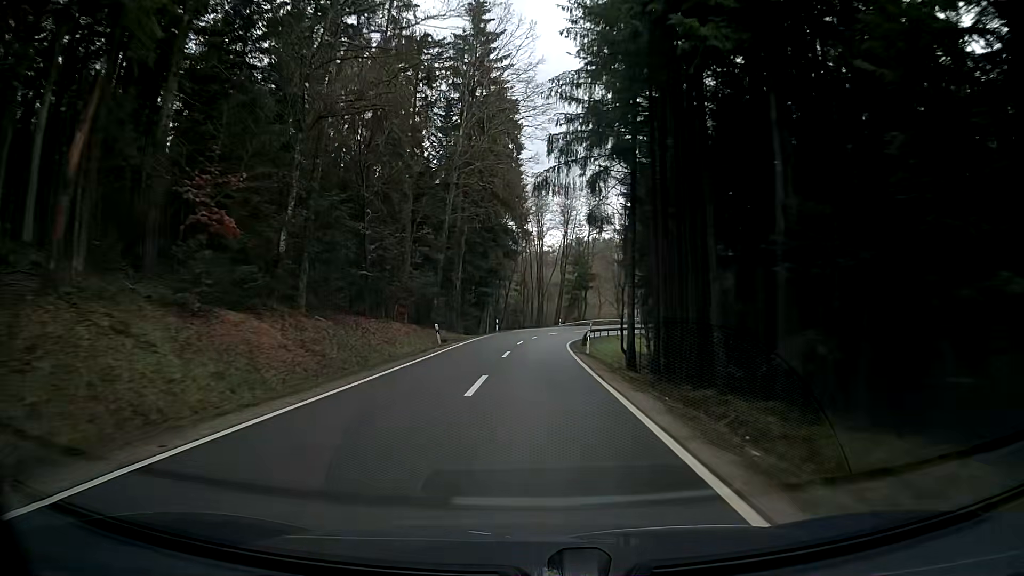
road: tertiary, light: Day
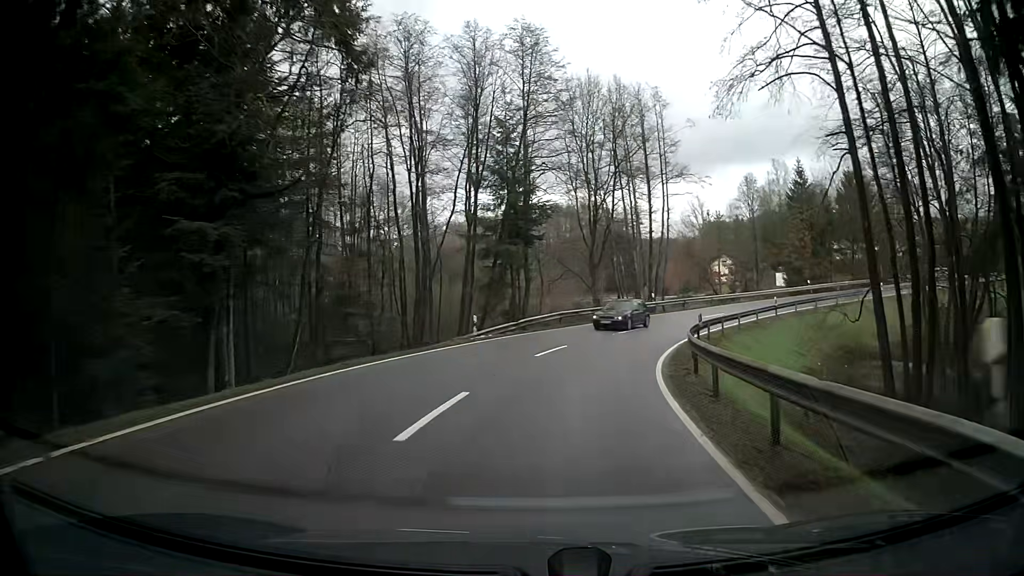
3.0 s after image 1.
(+2.7, +51.9) m; +11°
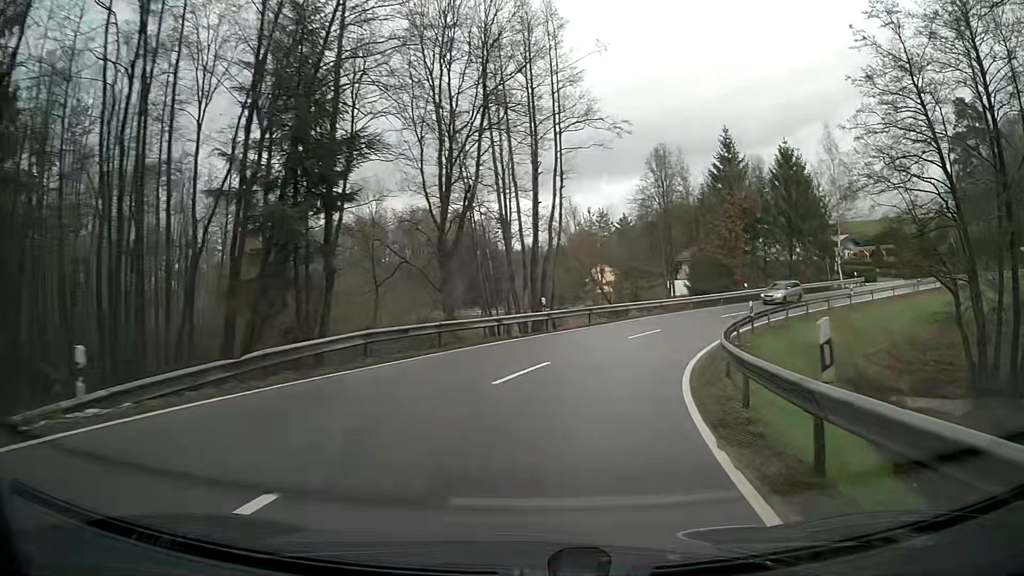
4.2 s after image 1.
(+1.7, +17.6) m; +12°
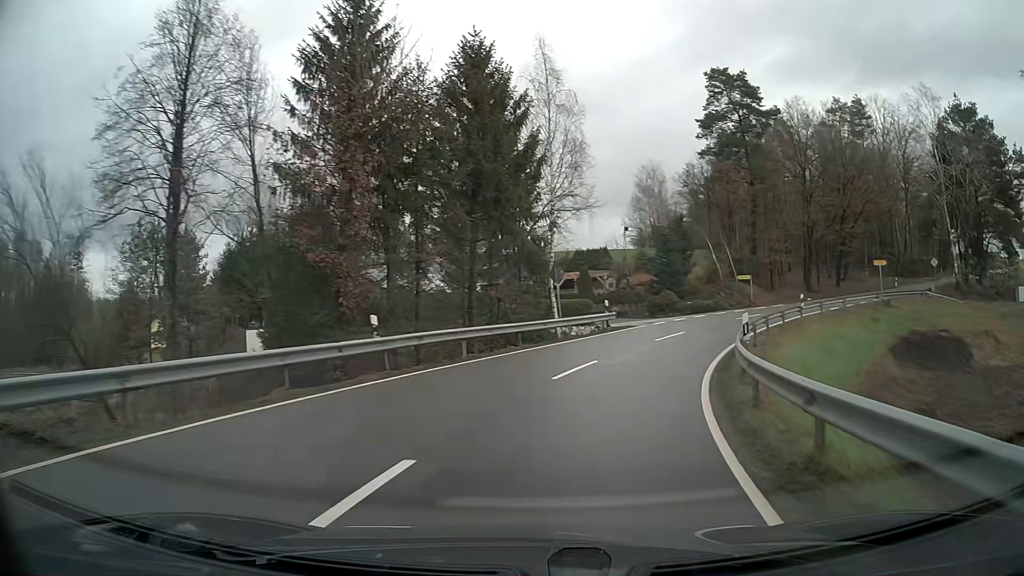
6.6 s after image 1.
(+9.1, +31.5) m; +33°
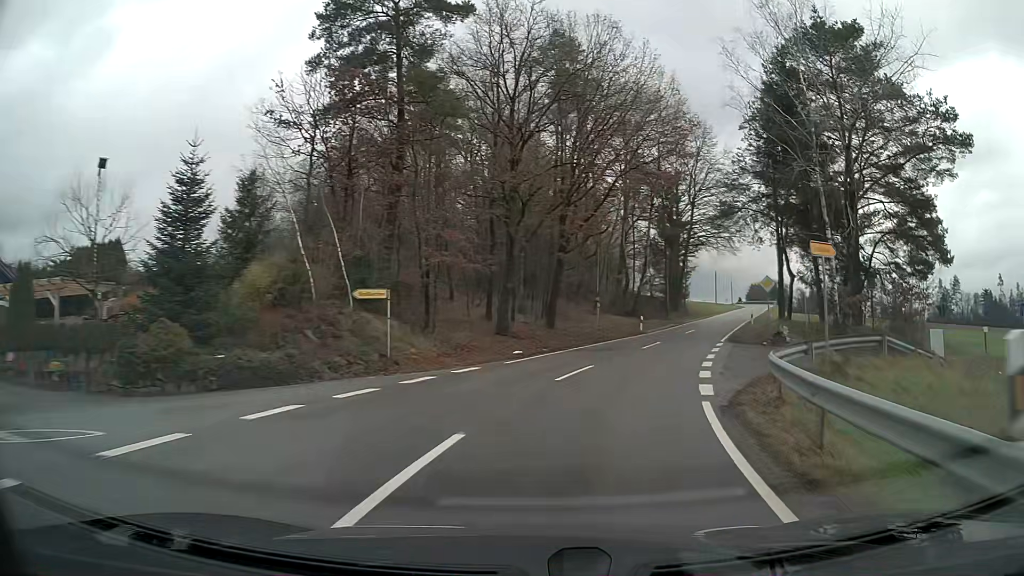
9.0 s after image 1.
(+9.1, +30.7) m; +32°
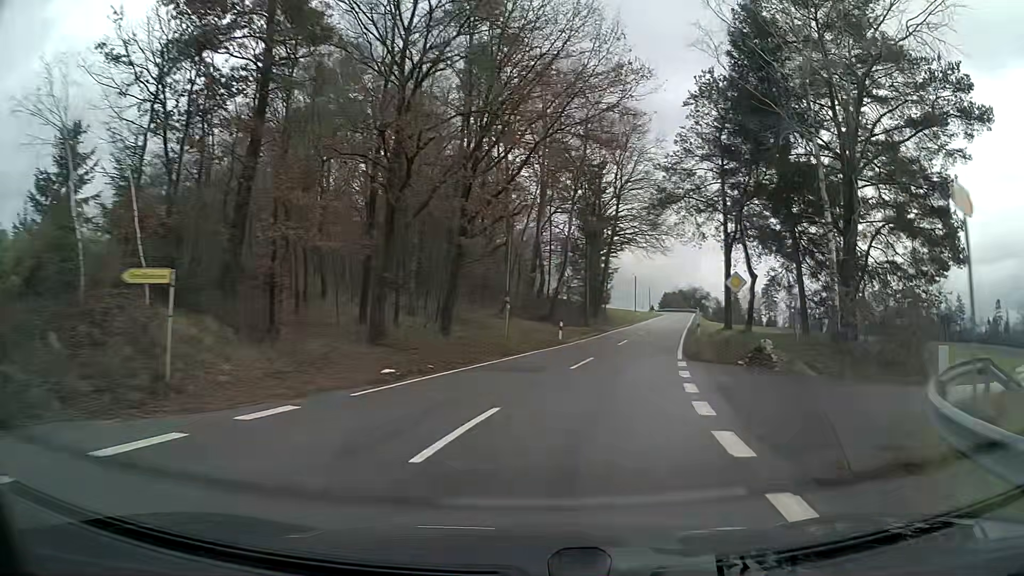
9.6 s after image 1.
(+0.5, +8.3) m; +7°
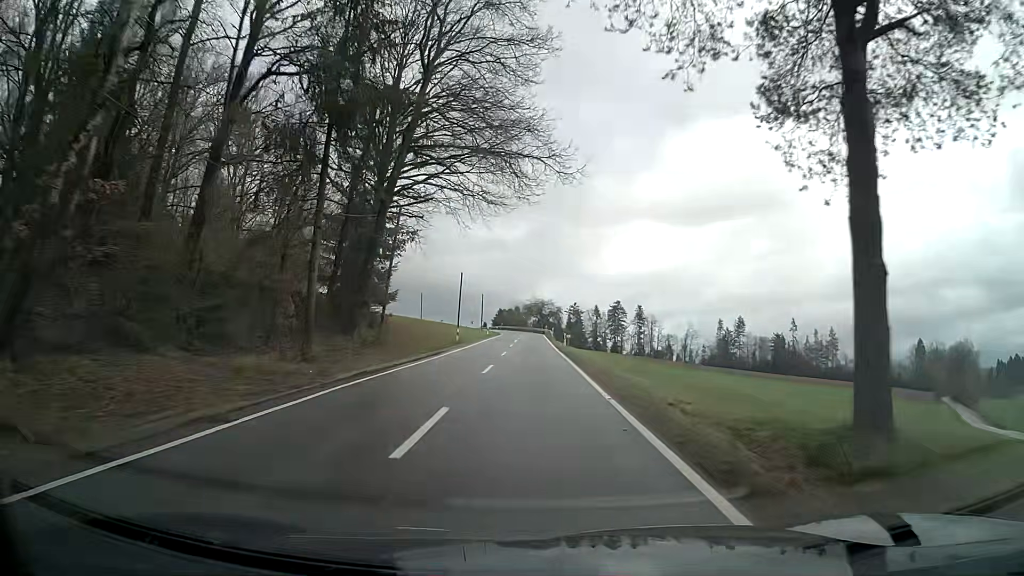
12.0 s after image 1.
(+5.3, +34.9) m; +12°
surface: asphalt
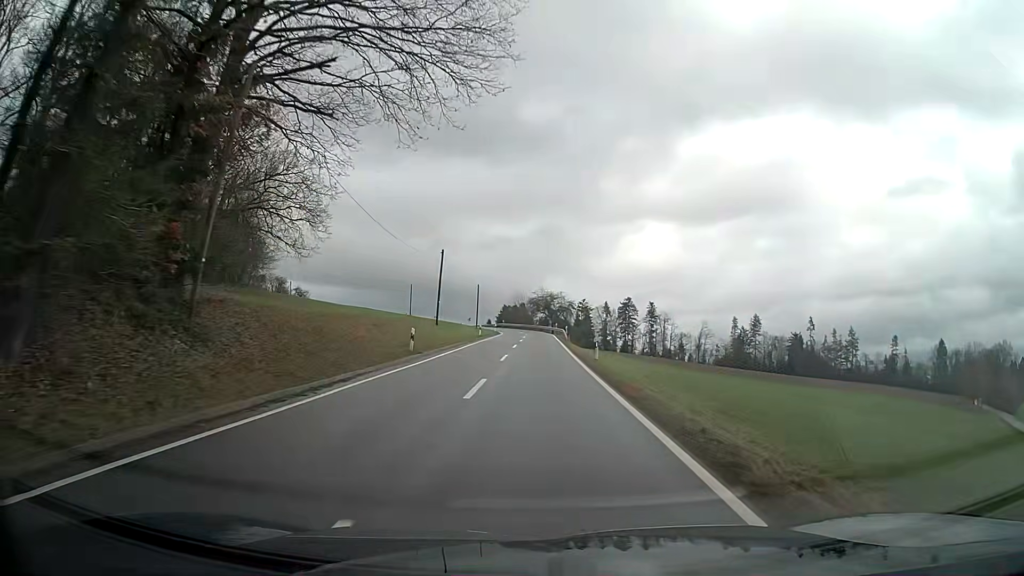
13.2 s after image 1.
(-0.2, +18.6) m; -1°
(0, +10) (0, +20) (0, +30) (0, +40) (0, +50) (0, +60) (0, +70) (0, +80) (-2, +90) (-5, +99) m
